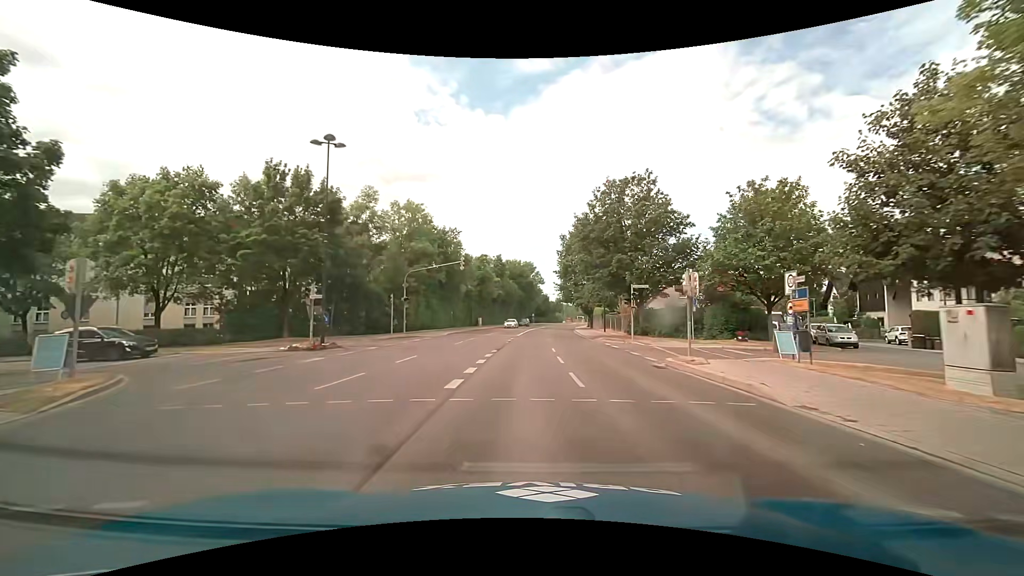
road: secondary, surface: asphalt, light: Day
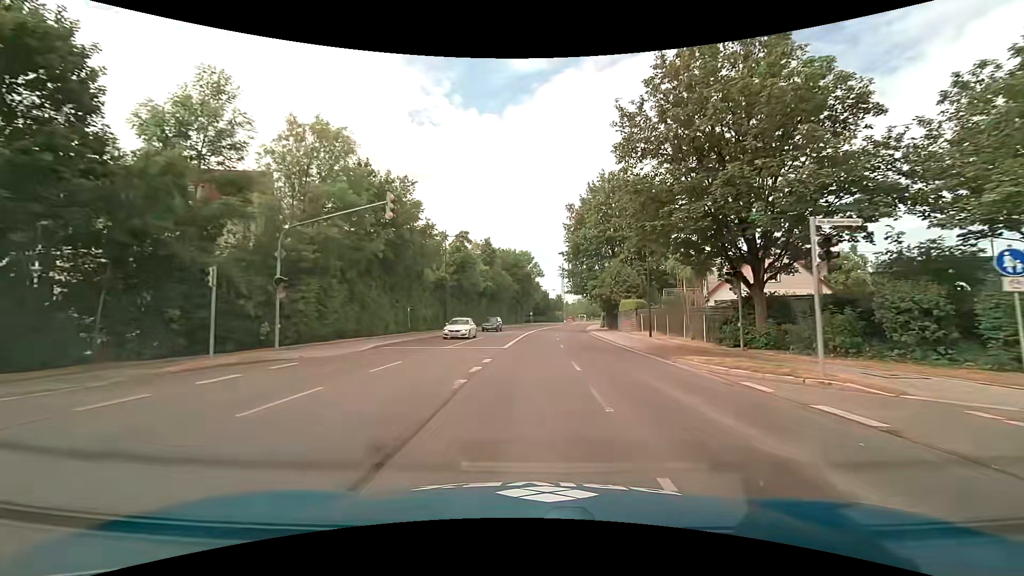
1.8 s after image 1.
(+0.2, +21.0) m; +1°
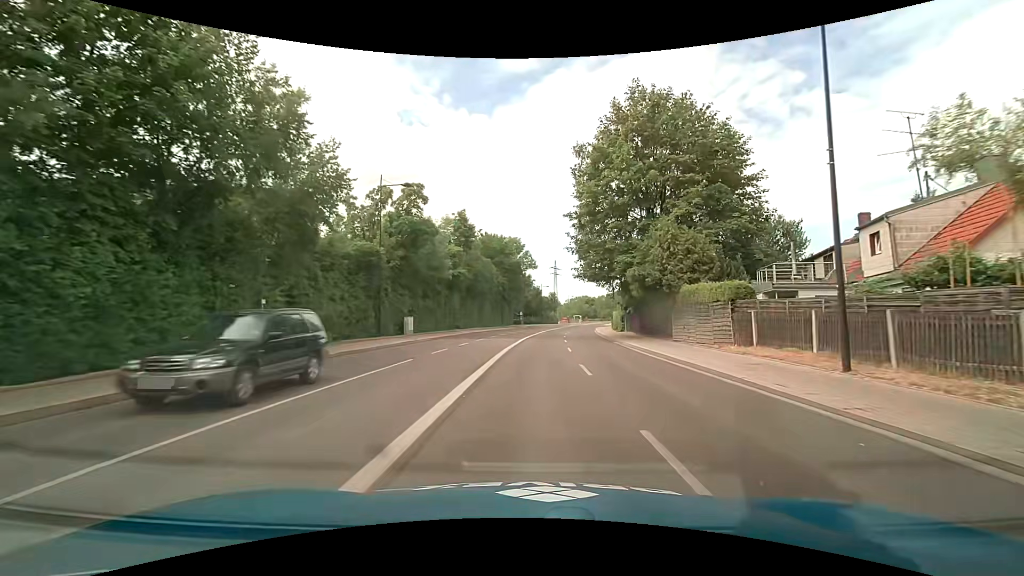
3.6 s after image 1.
(+0.2, +20.9) m; +2°
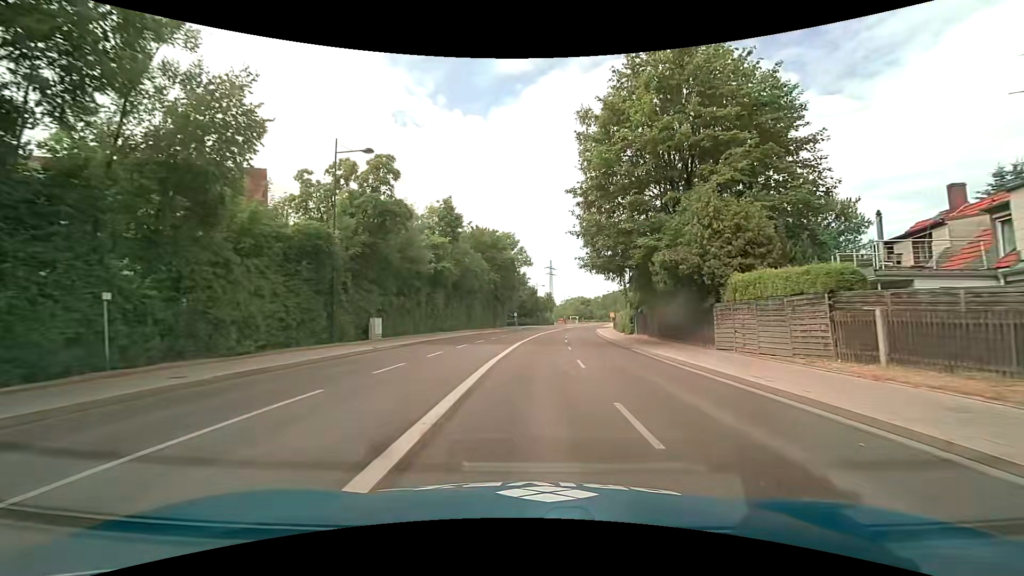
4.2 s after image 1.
(-0.1, +7.0) m; -1°
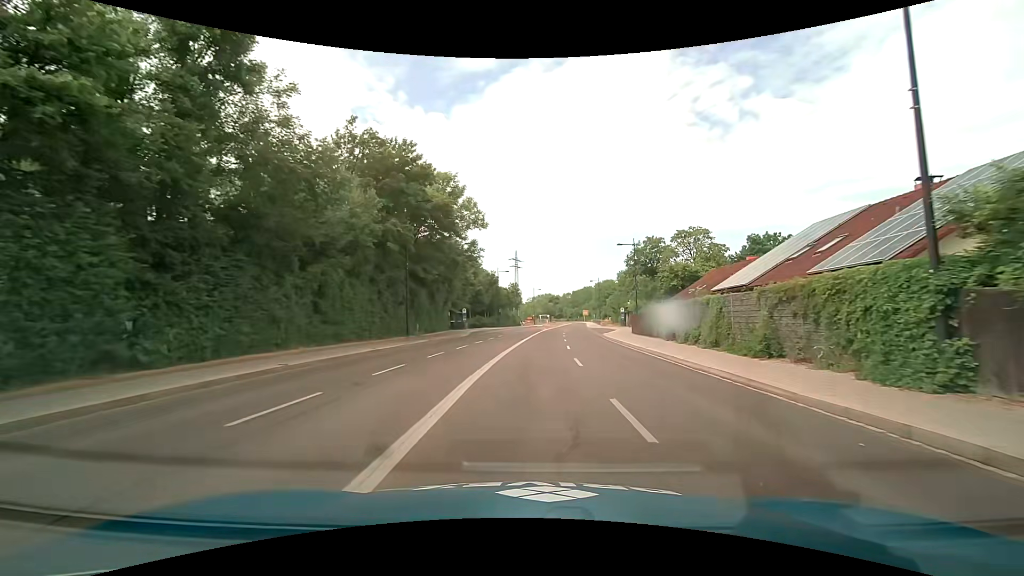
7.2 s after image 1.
(+1.4, +36.1) m; +4°
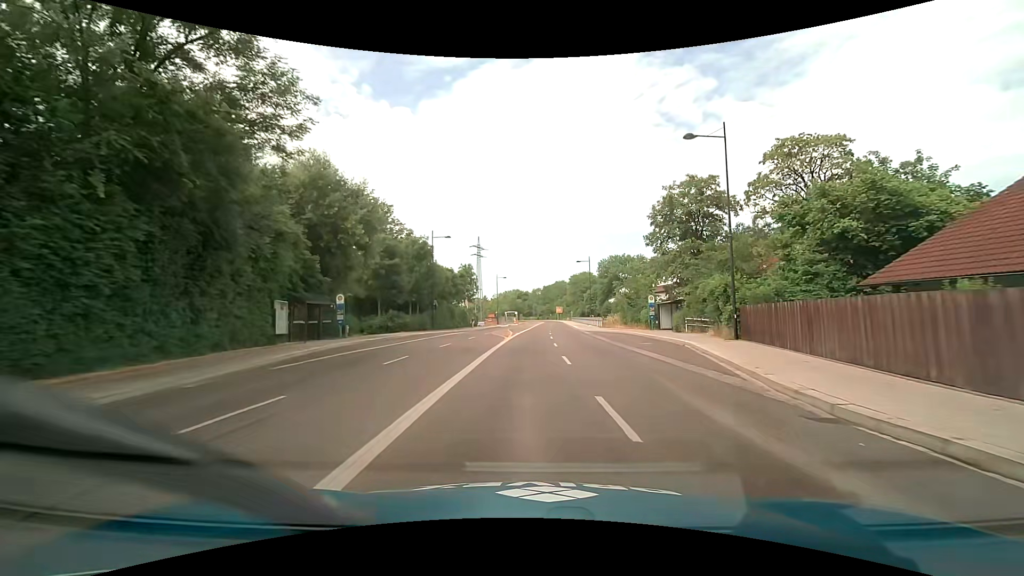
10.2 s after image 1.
(+1.5, +36.5) m; +4°
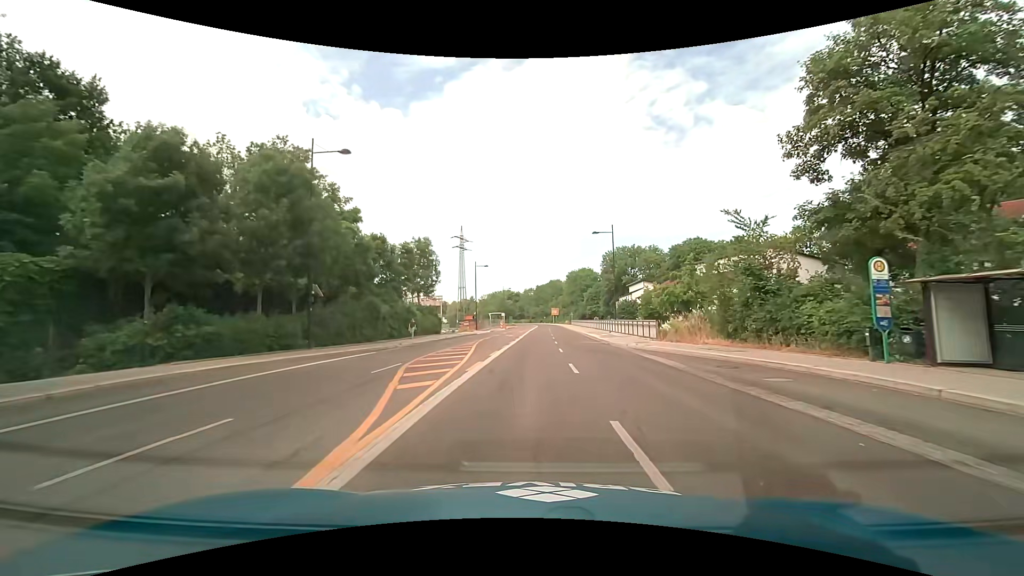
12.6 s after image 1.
(+0.2, +28.8) m; +1°
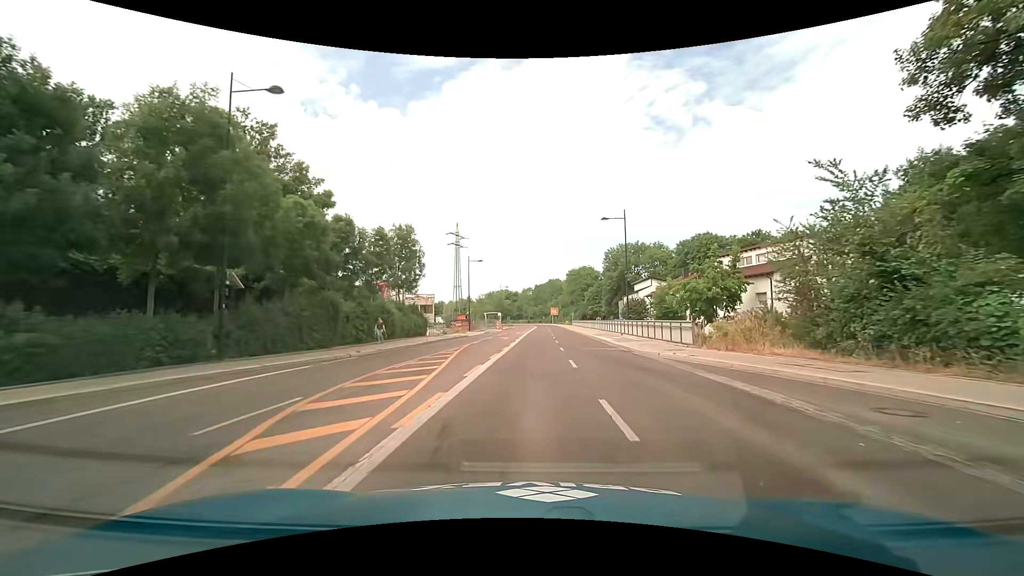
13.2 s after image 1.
(0.0, +7.1) m; 0°
(0, +10) (0, +20) (+1, +30) (+1, +40) (+1, +50) (+2, +60) (+2, +70) (+2, +80) (+2, +90) (+3, +100) m
